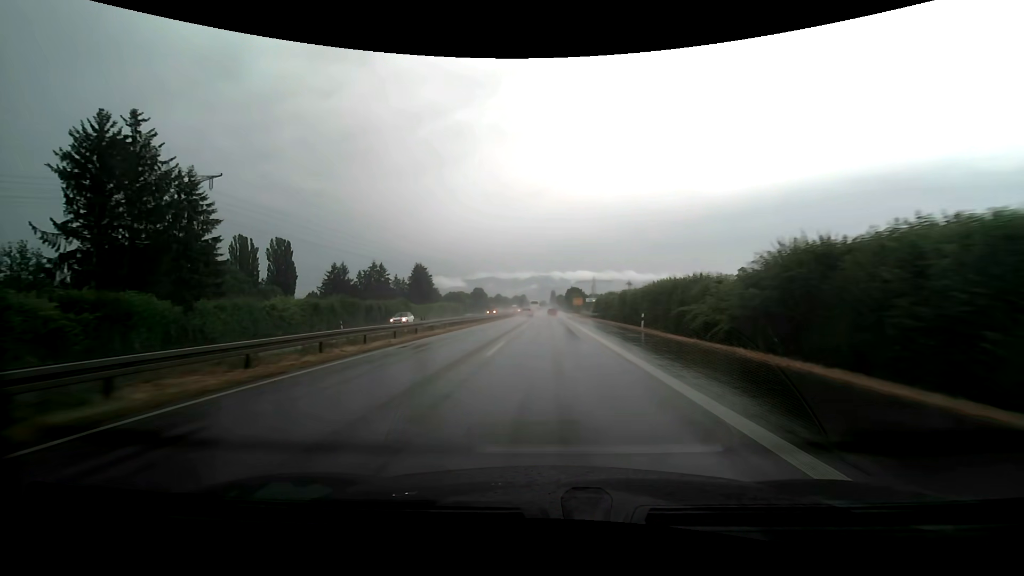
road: trunk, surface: asphalt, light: Day
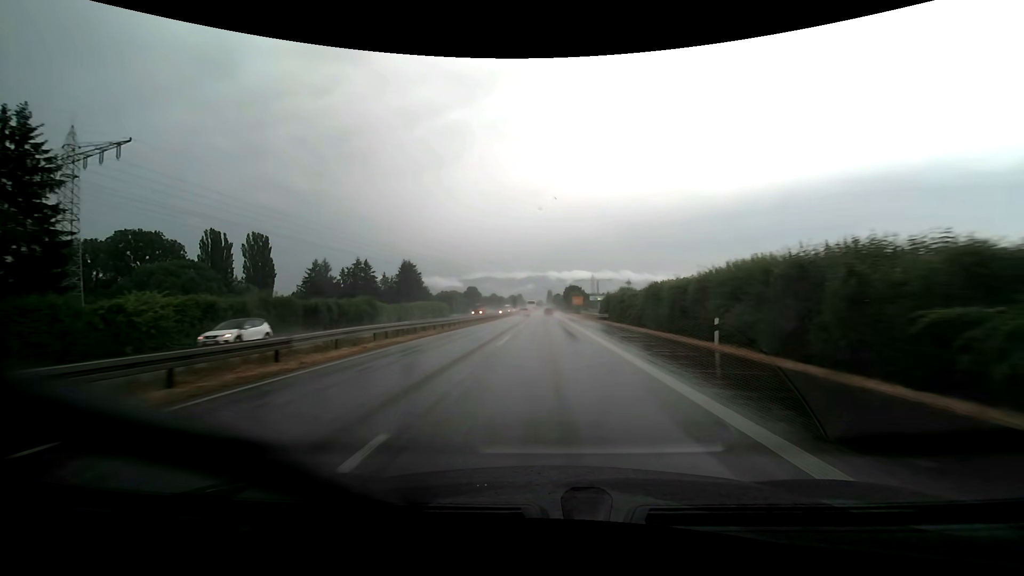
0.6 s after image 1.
(0.0, +14.6) m; 0°
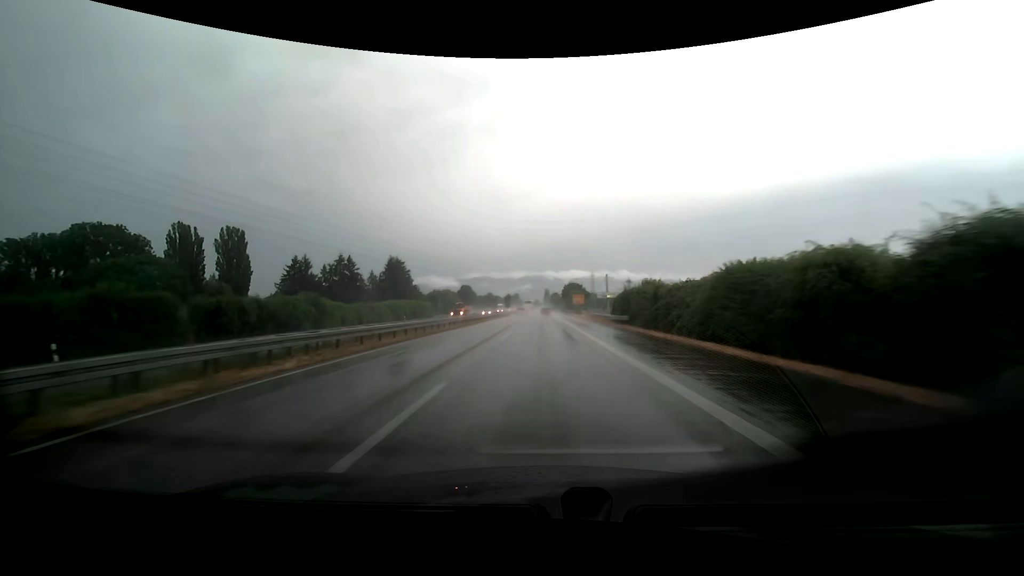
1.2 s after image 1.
(0.0, +14.7) m; 0°
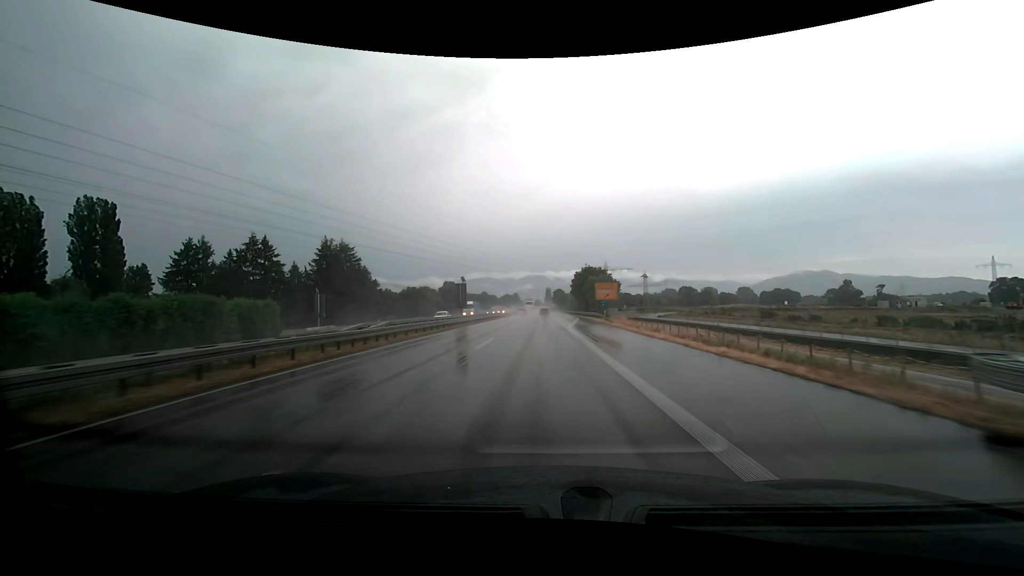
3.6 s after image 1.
(+0.4, +58.9) m; 0°
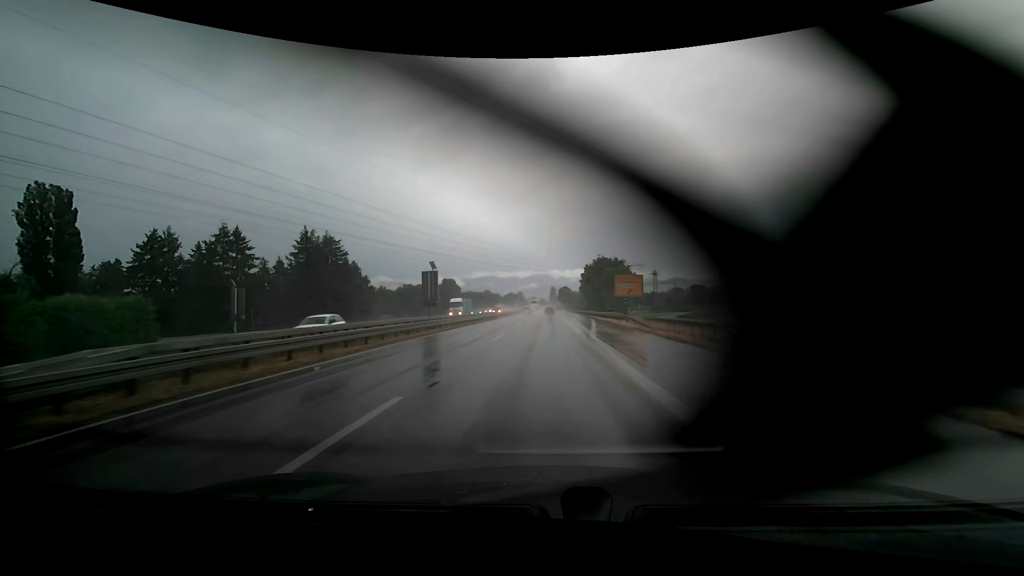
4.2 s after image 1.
(-0.1, +14.8) m; -1°
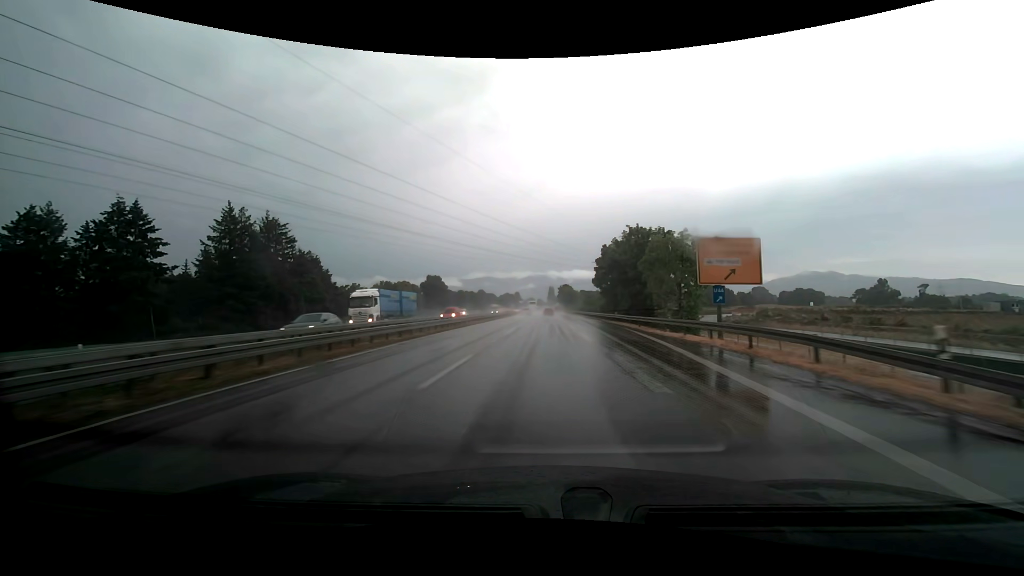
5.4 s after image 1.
(0.0, +29.7) m; 0°
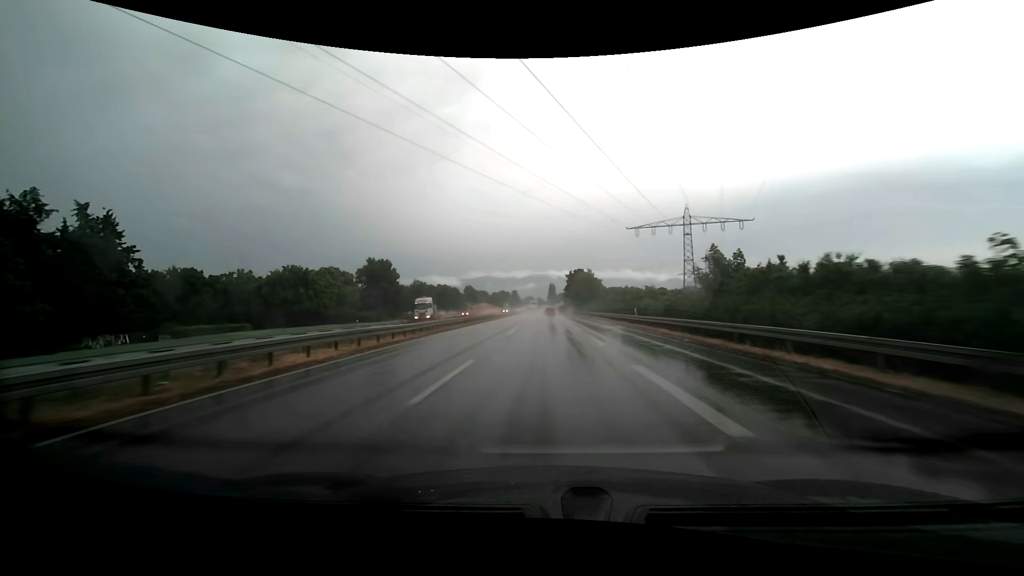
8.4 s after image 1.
(-0.1, +74.3) m; 0°
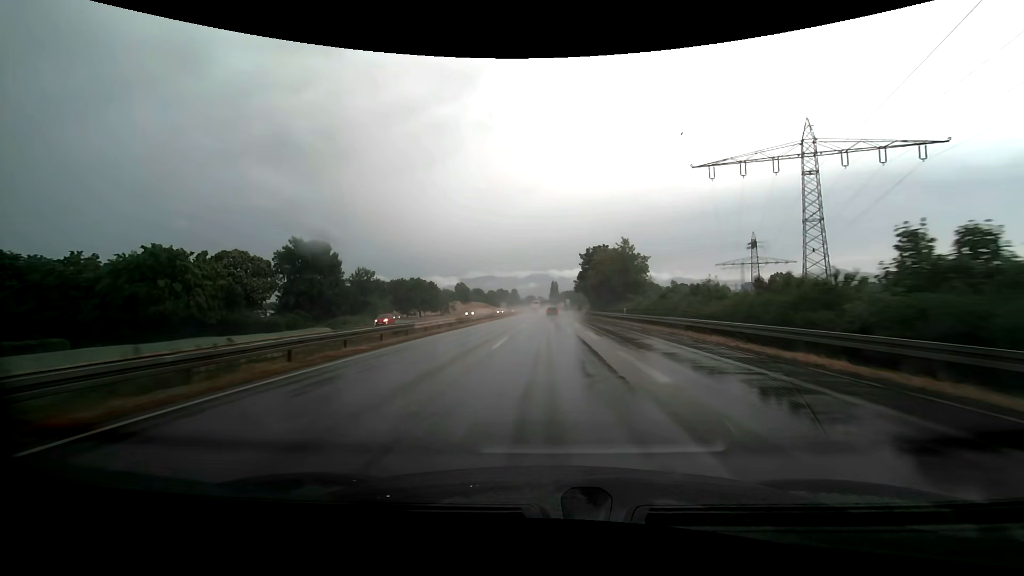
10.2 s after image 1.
(0.0, +44.7) m; 0°
(0, +10) (0, +20) (0, +30) (0, +40) (0, +50) (0, +60) (0, +70) (0, +80) (0, +90) (+1, +100) m
